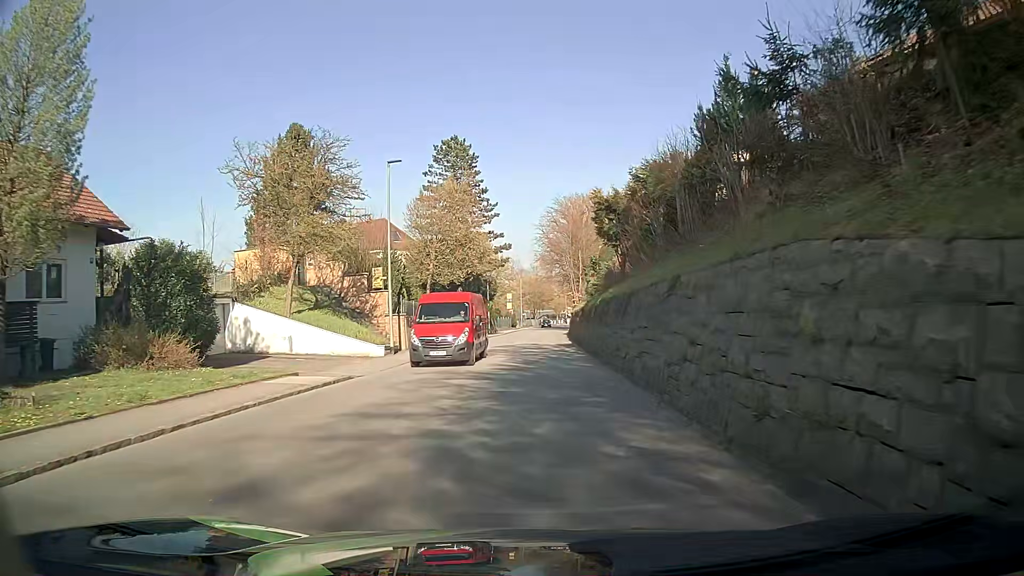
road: tertiary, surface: asphalt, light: Day
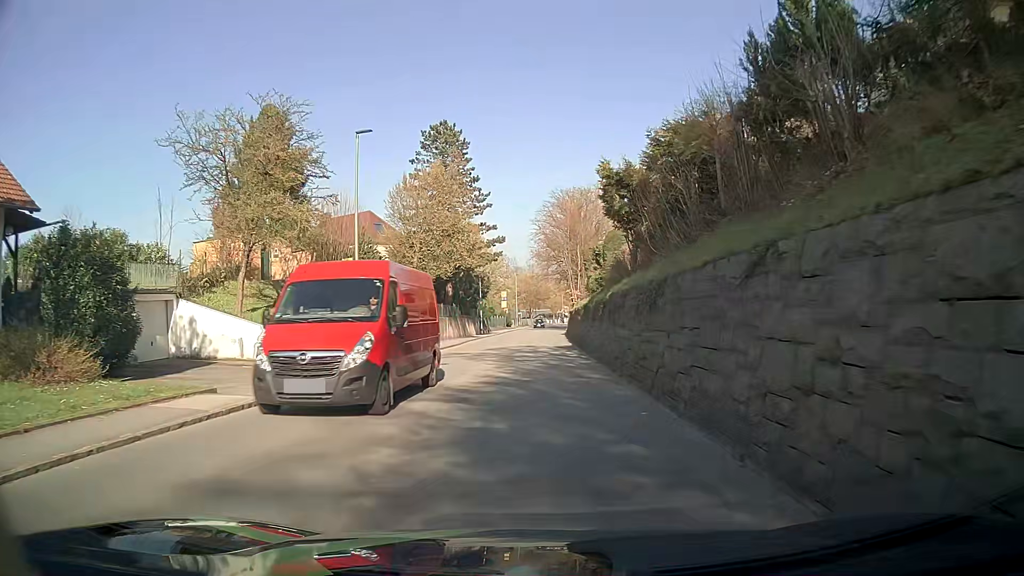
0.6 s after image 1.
(+0.1, +4.6) m; +2°
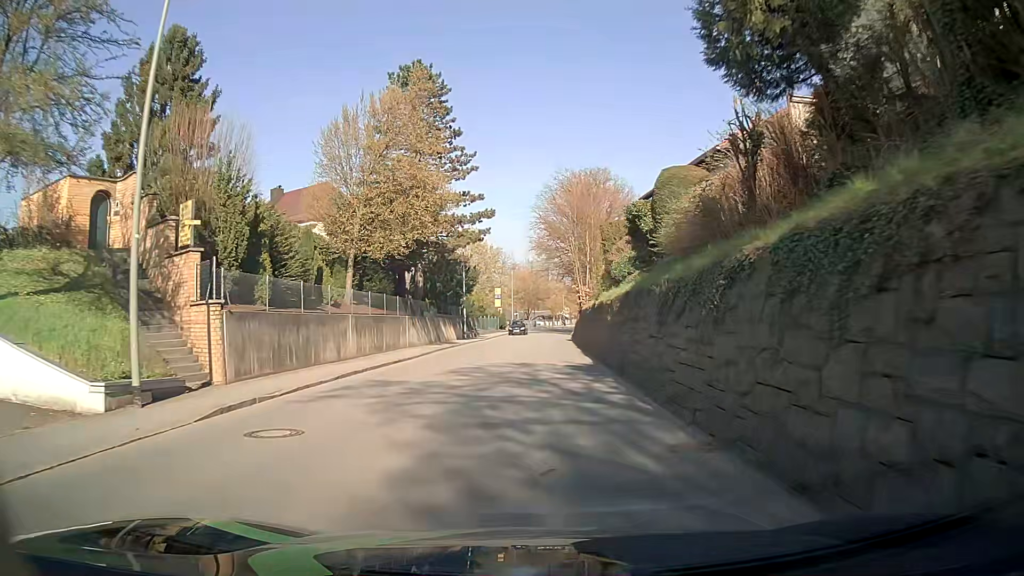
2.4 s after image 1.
(-0.1, +13.9) m; -1°
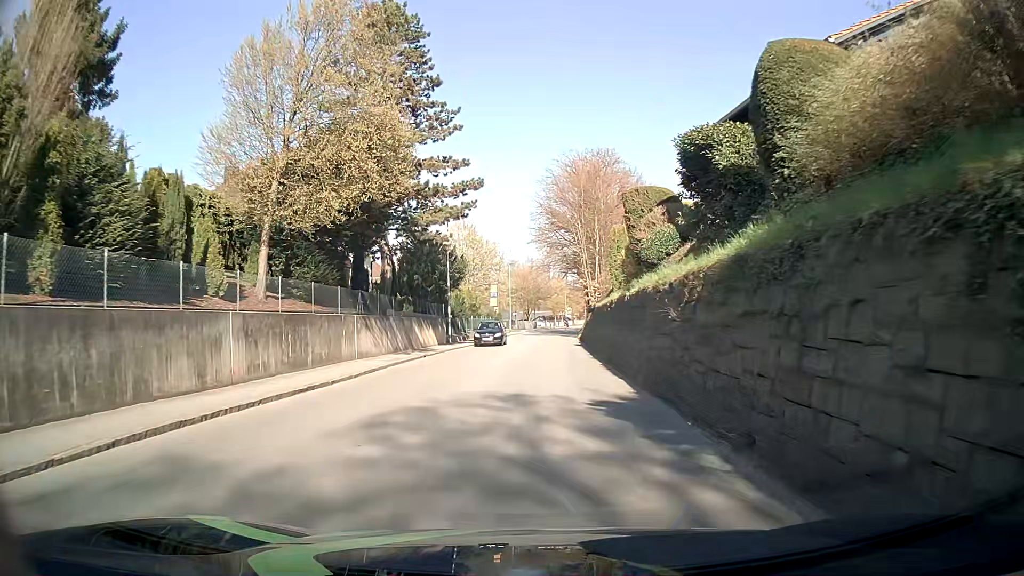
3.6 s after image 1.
(0.0, +9.3) m; 0°
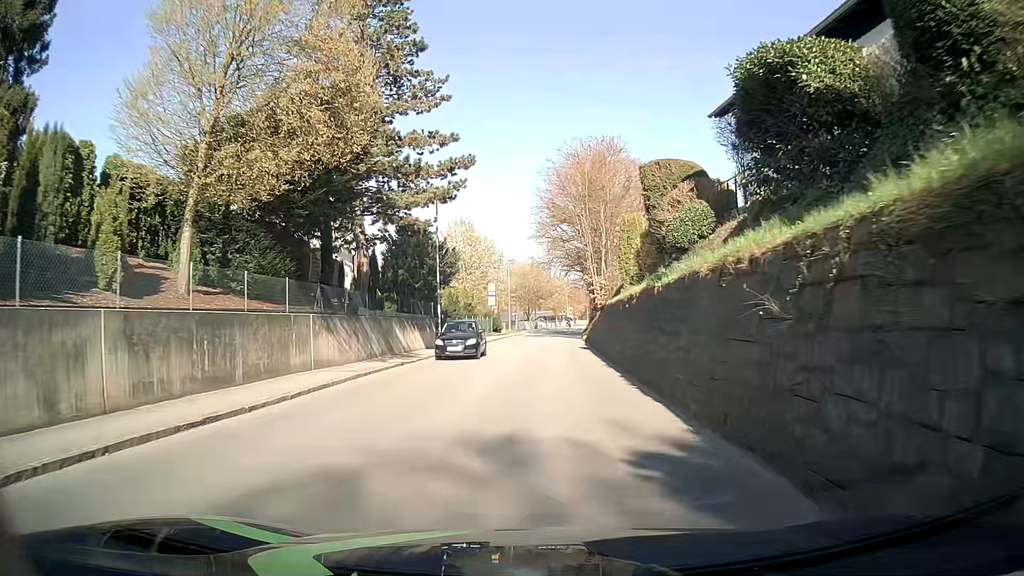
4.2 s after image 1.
(0.0, +4.6) m; -1°
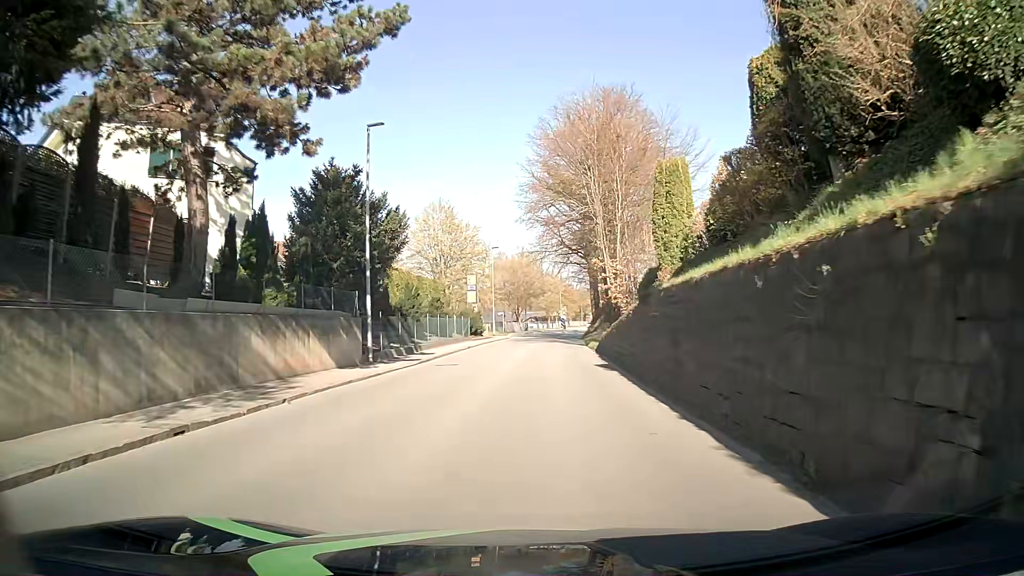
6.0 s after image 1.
(+0.3, +13.9) m; +2°
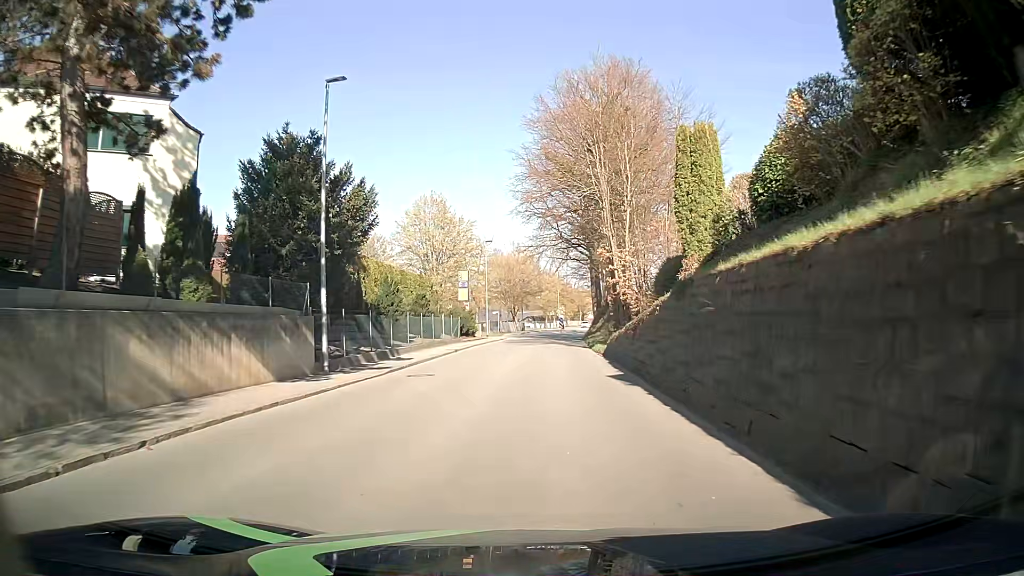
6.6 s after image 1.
(0.0, +4.6) m; 0°
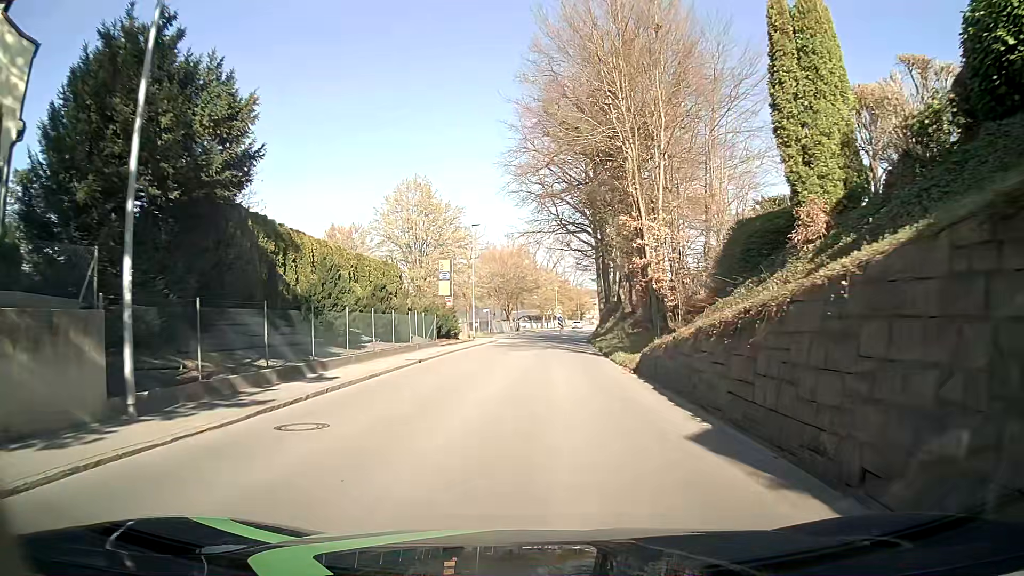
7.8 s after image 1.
(+0.1, +9.3) m; +1°
(0, +10) (0, +20) (+1, +30) (+1, +40) (+2, +50) (+3, +60) (+4, +70) (+5, +80) (+6, +90) (+7, +100) m
